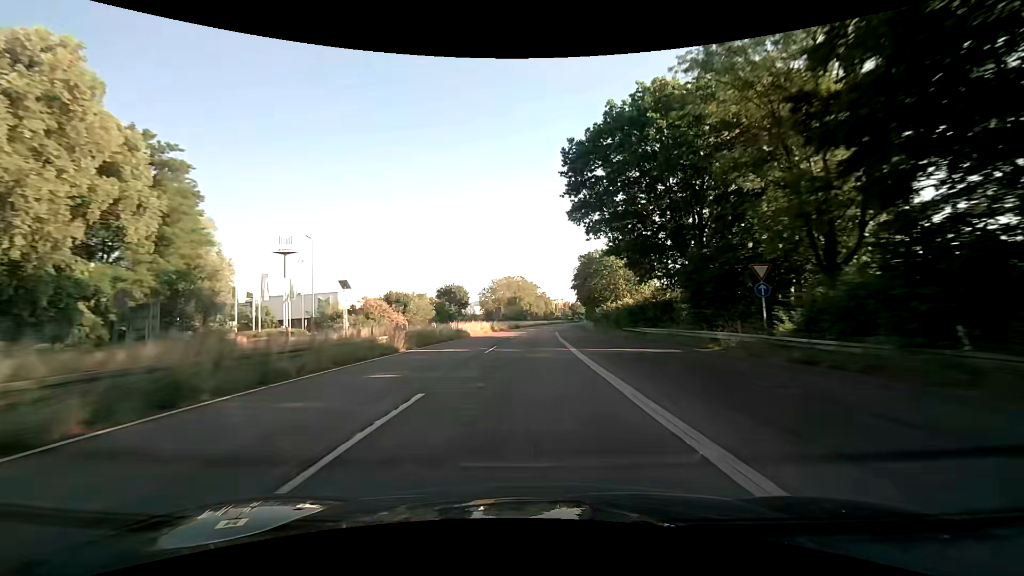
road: trunk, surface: asphalt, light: Day
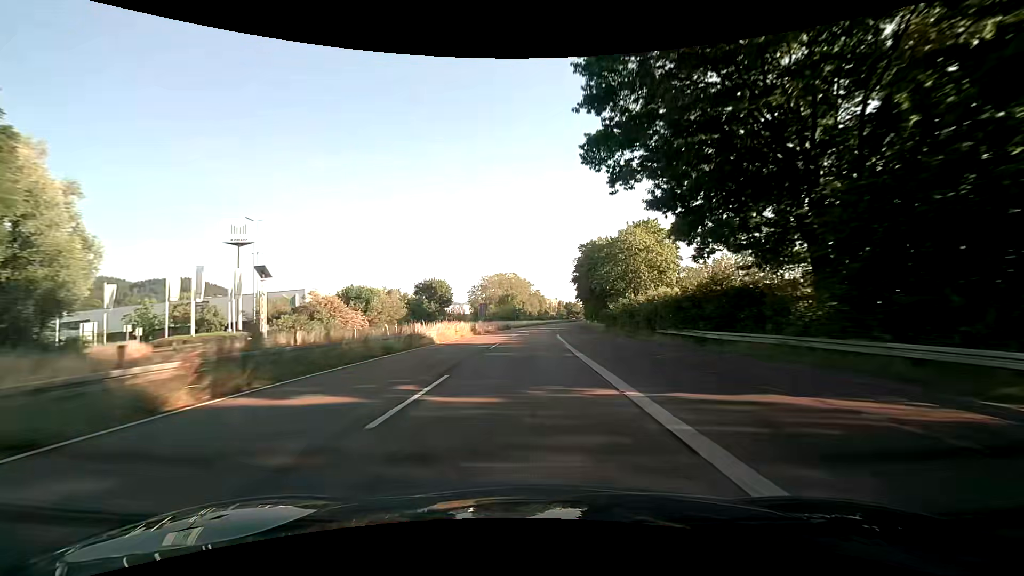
(+0.1, +14.9) m; +1°
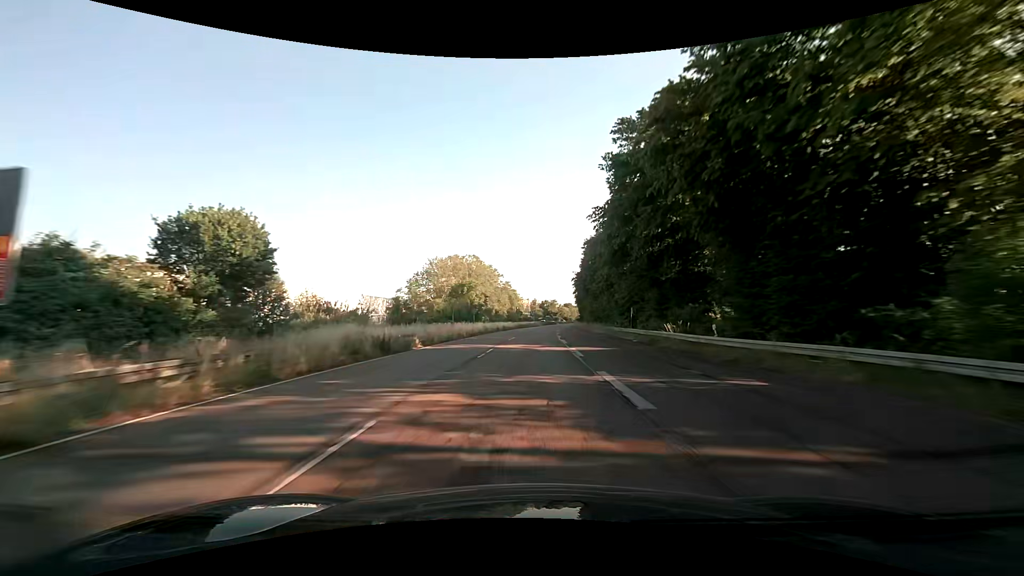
(+1.6, +59.4) m; +3°
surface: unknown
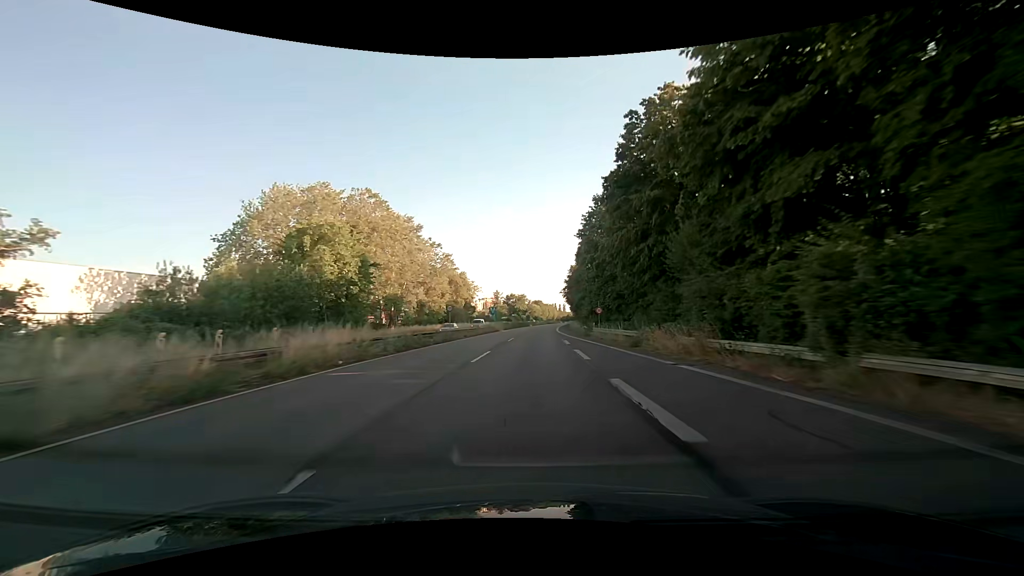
(+2.5, +74.1) m; +4°
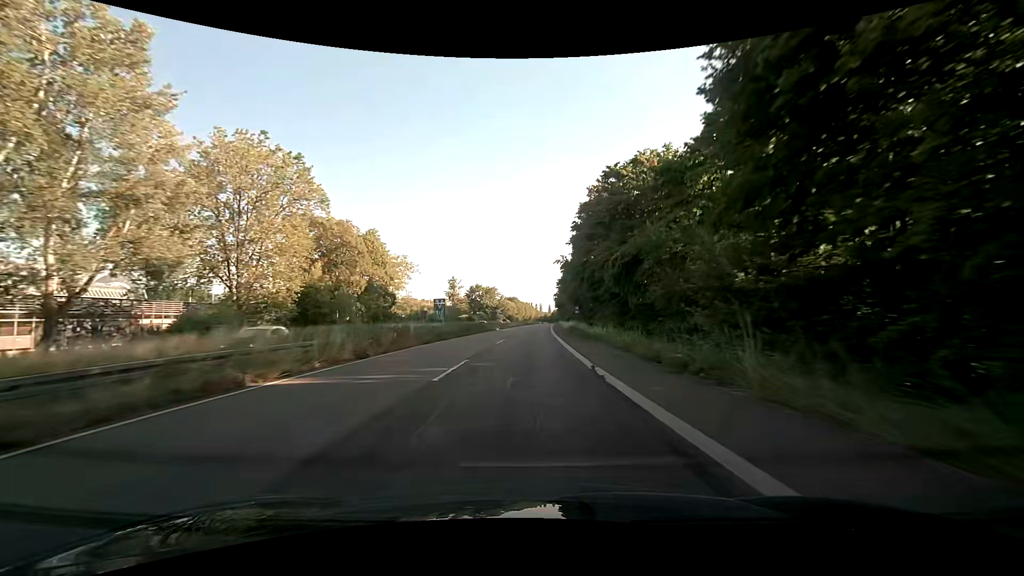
(+1.7, +59.4) m; +3°
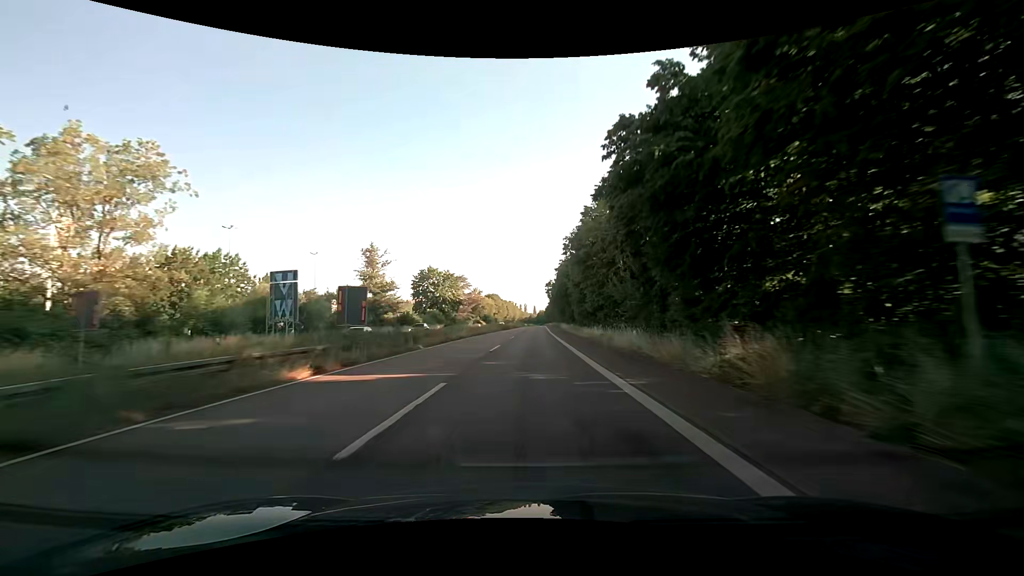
(+0.7, +60.1) m; +1°
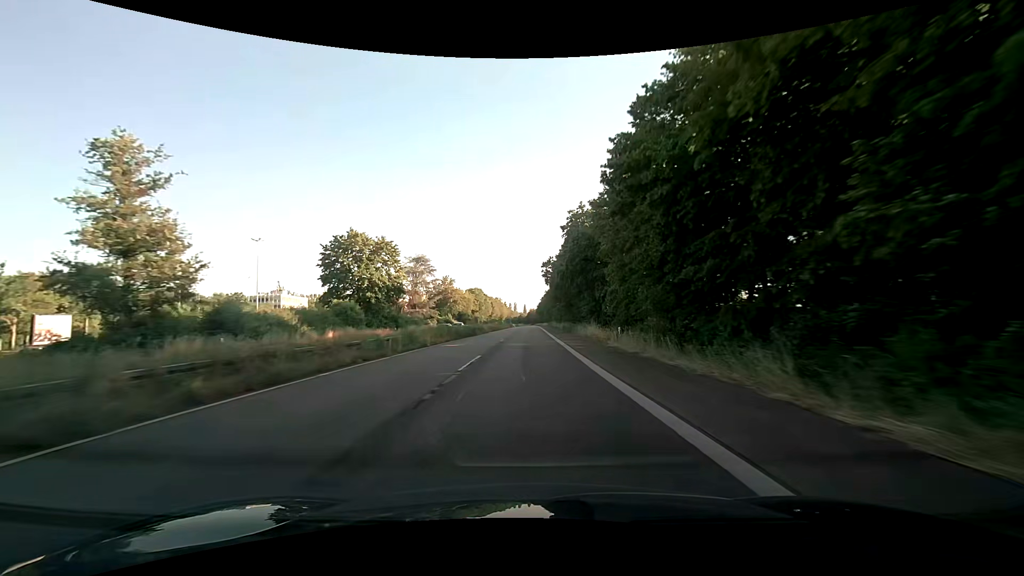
(+0.5, +45.4) m; +1°
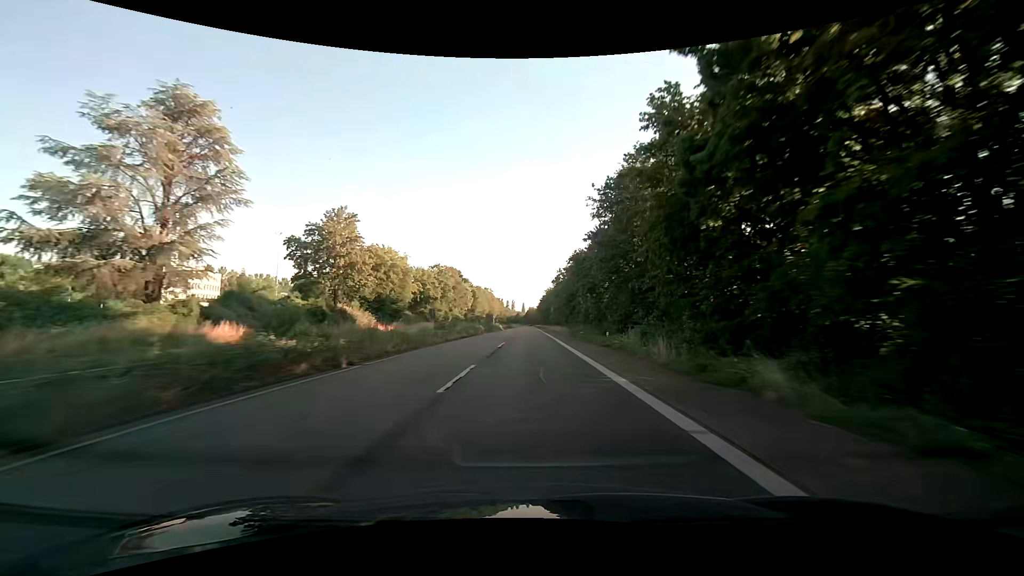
(0.0, +76.3) m; -1°
(0, +10) (0, +20) (0, +30) (+1, +40) (+1, +50) (+1, +60) (+1, +70) (+2, +80) (+2, +90) (+2, +100) m
